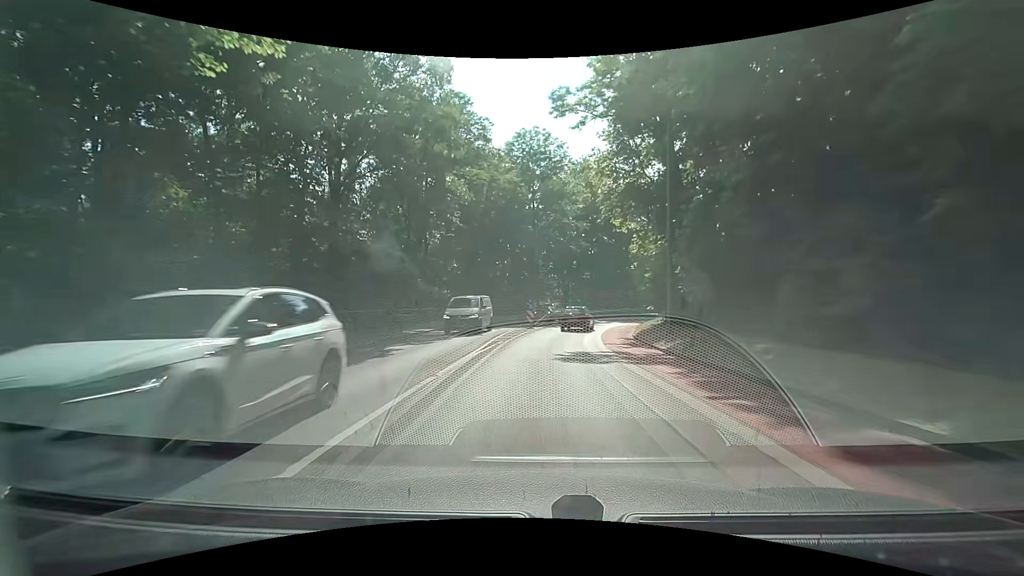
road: secondary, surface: asphalt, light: Day
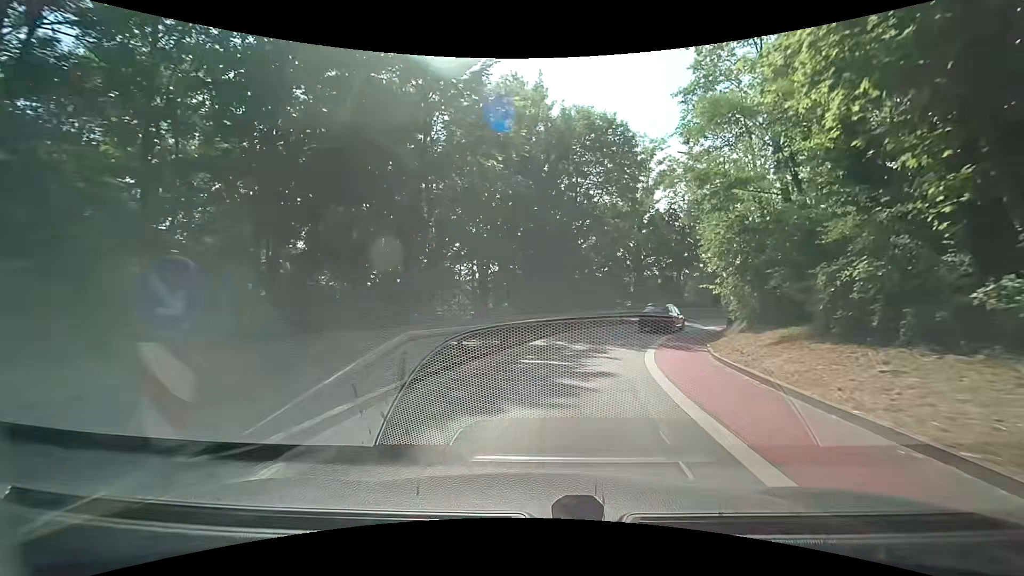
(+0.8, +28.3) m; +8°
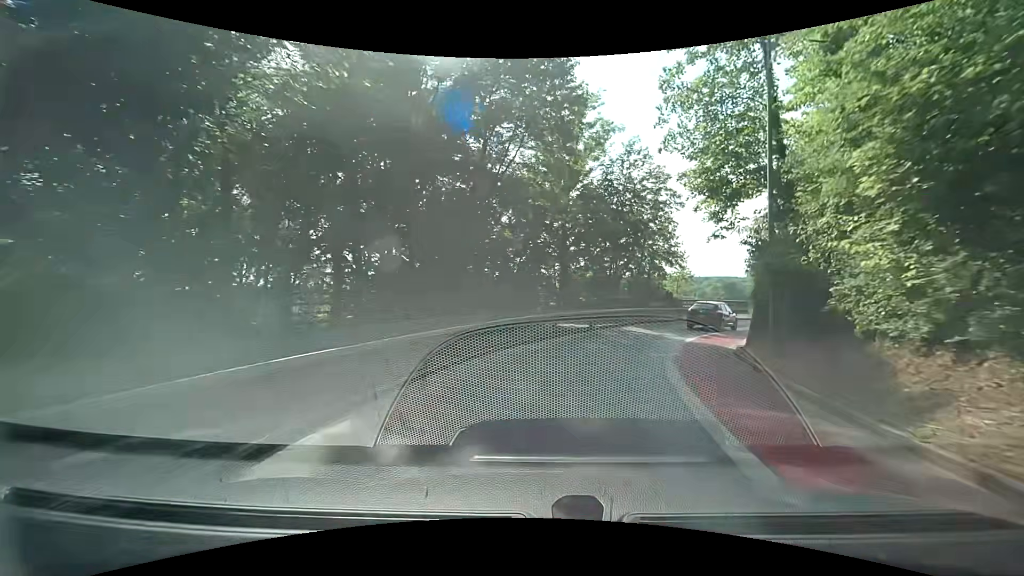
(+0.9, +13.2) m; +9°
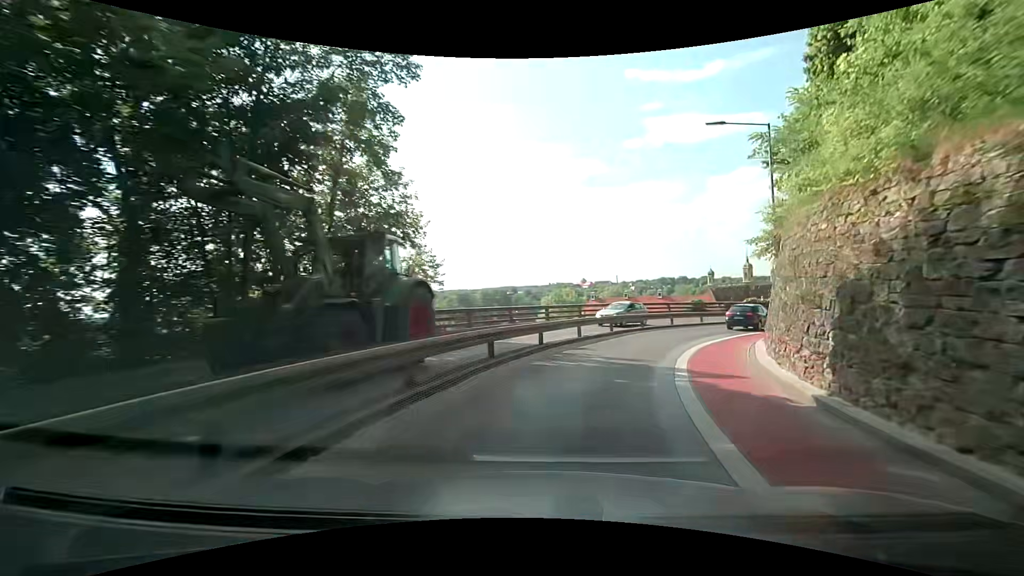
(+5.7, +24.5) m; +28°
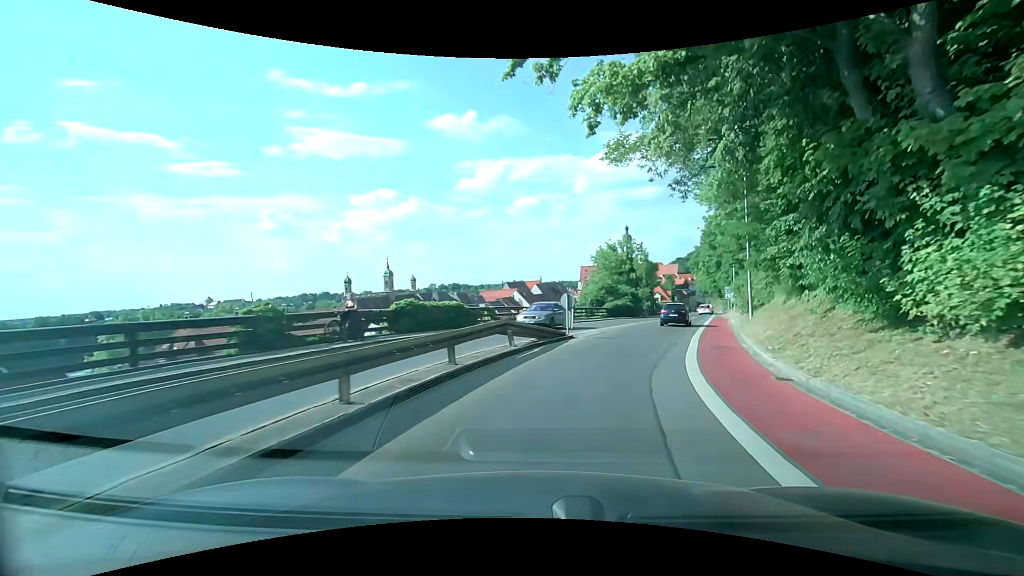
(+10.4, +29.5) m; +39°
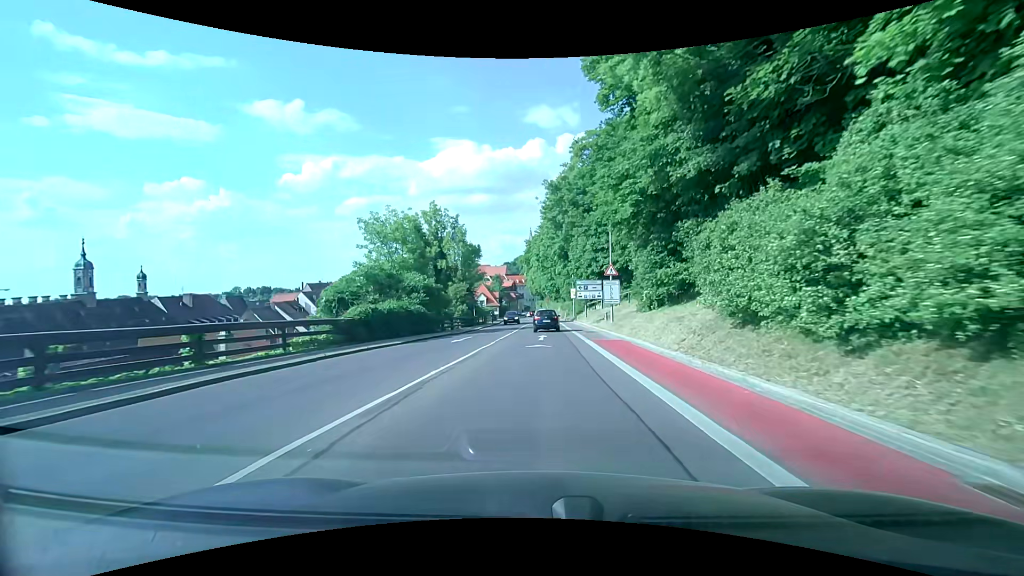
(+8.0, +32.4) m; +20°
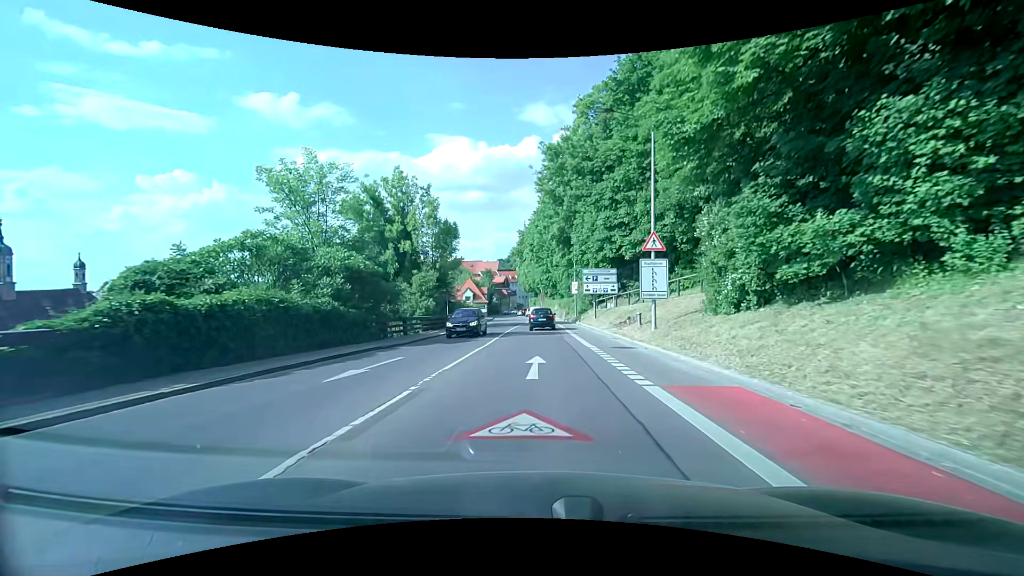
(0.0, +13.0) m; 0°
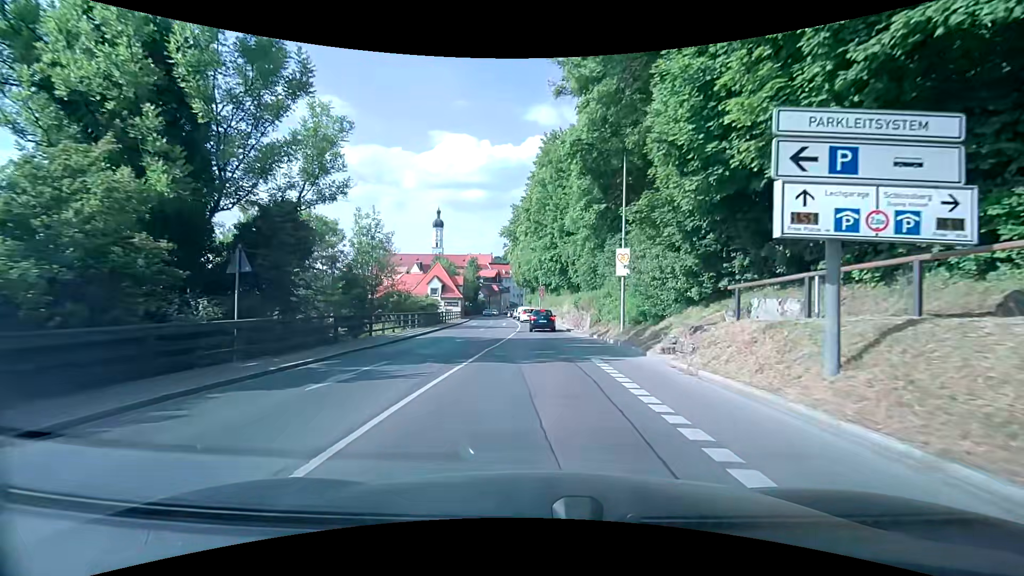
(+0.3, +30.2) m; +1°
(0, +10) (0, +20) (0, +30) (0, +40) (-1, +50) (-1, +60) (-2, +70) (-3, +80) (-4, +90) (-5, +100) m
